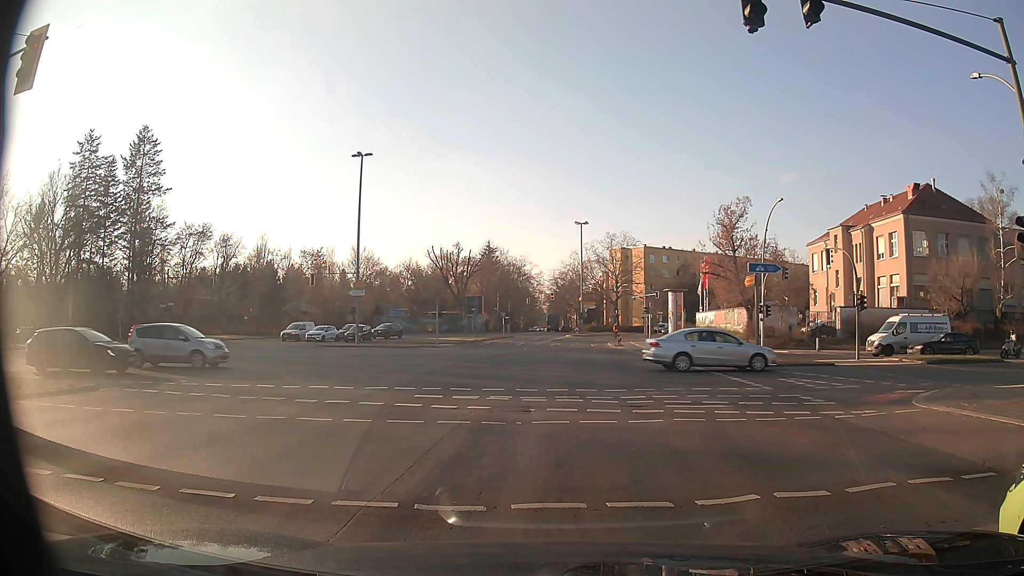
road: secondary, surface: asphalt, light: Day
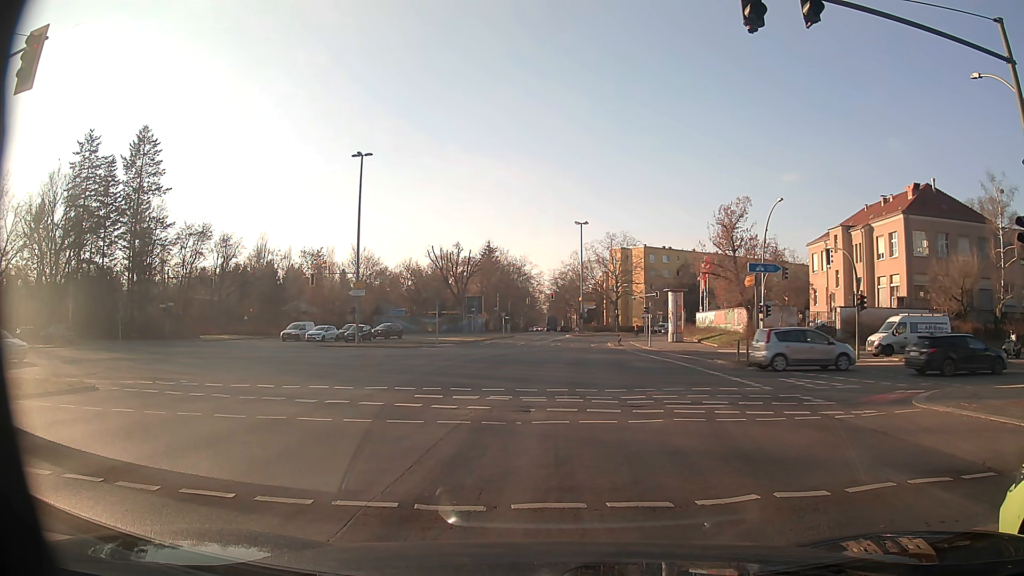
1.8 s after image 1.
(0.0, 0.0) m; 0°
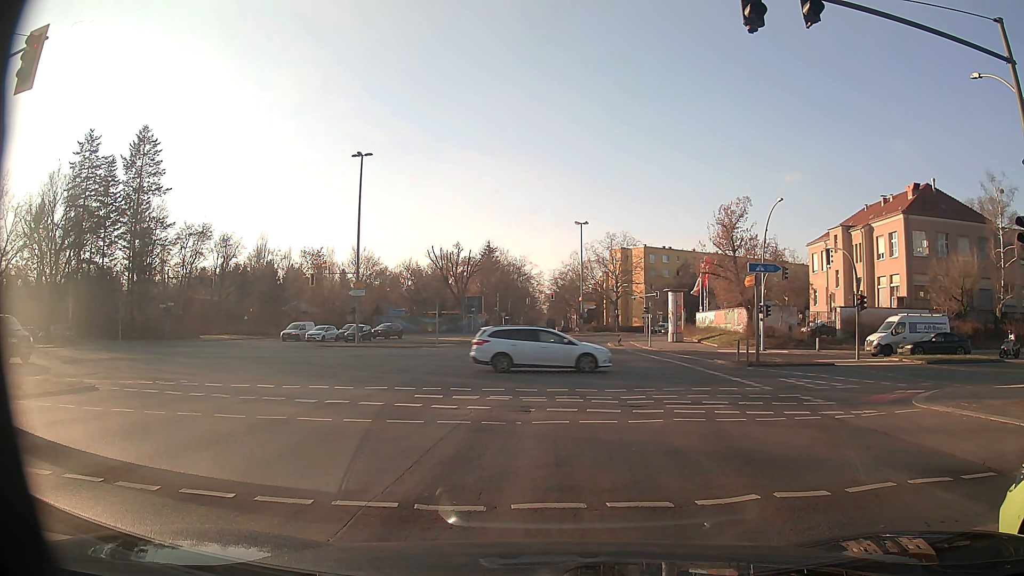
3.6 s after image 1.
(0.0, 0.0) m; 0°
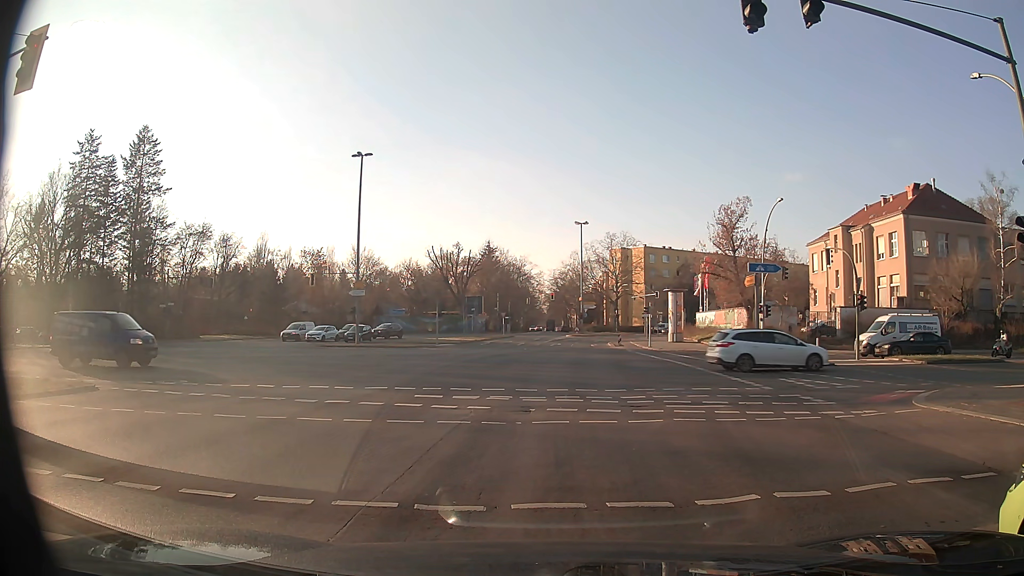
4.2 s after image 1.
(0.0, 0.0) m; 0°
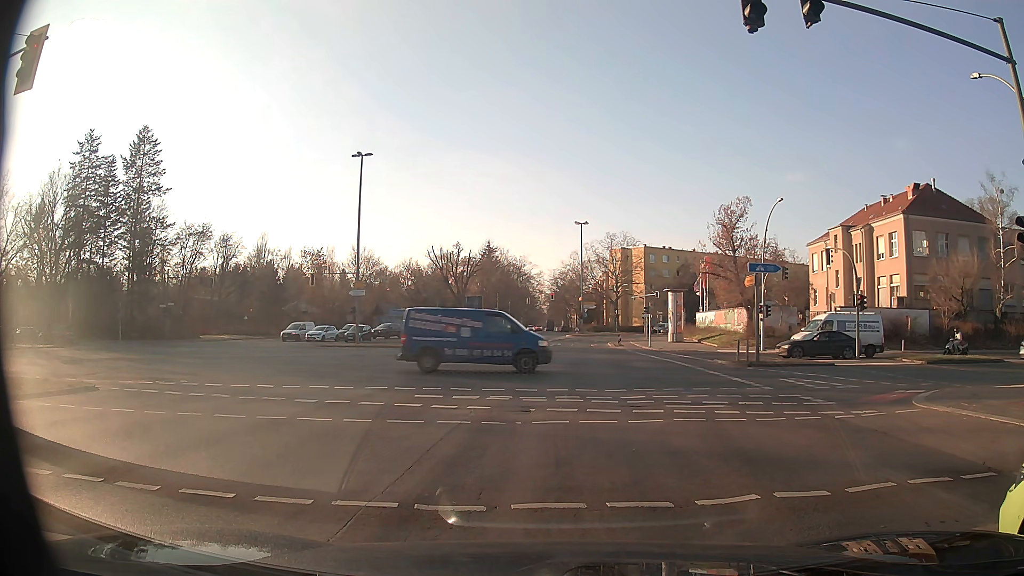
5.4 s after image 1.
(0.0, 0.0) m; 0°
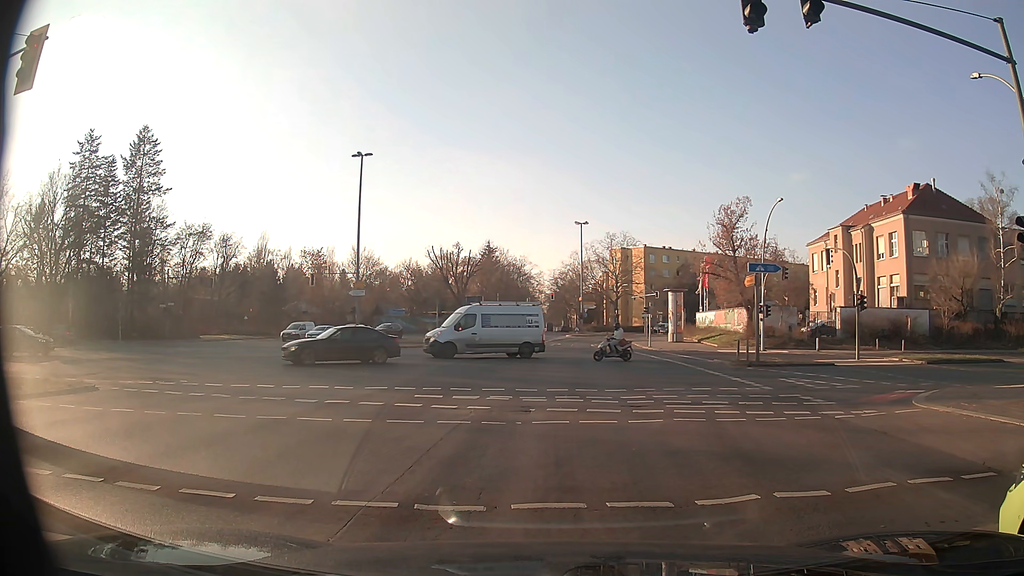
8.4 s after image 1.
(0.0, 0.0) m; 0°
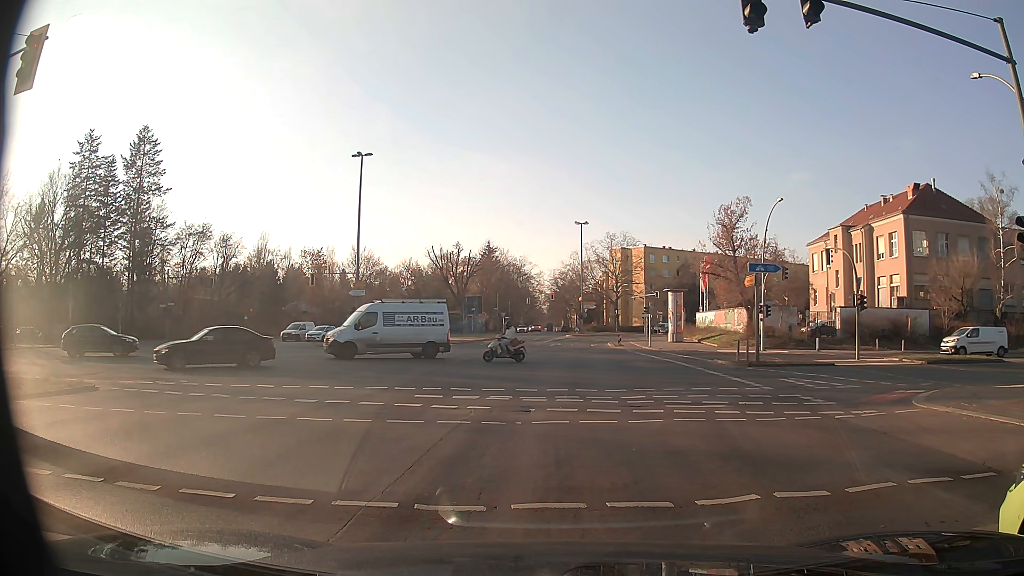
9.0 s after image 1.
(0.0, 0.0) m; 0°
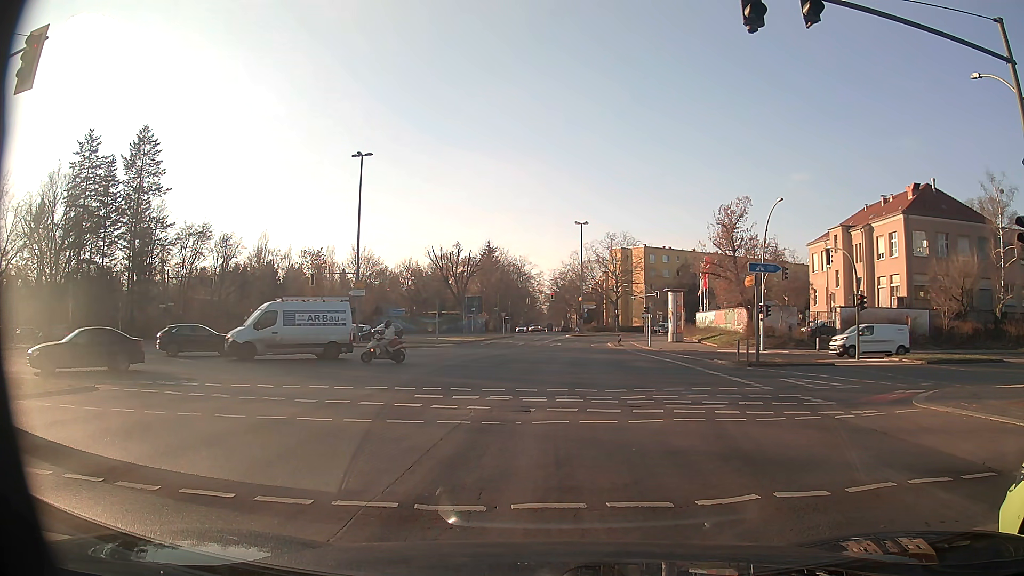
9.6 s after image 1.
(0.0, 0.0) m; 0°
(+1, +10) (+2, +20) (+3, +30) (+4, +40) (+5, +50) (+6, +60) (+8, +69) (+12, +79) (+16, +88) (+22, +96) m
